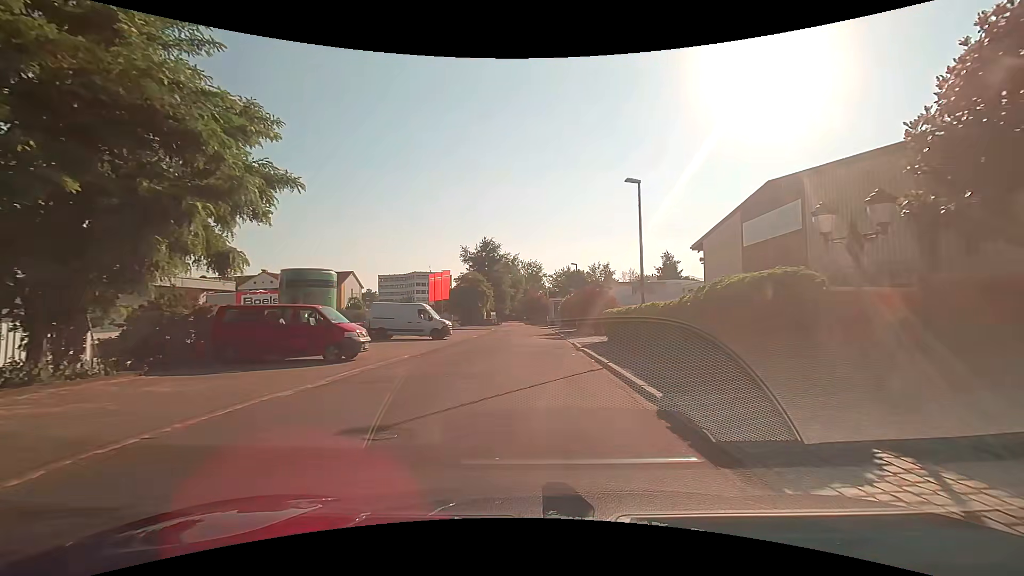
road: unclassified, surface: asphalt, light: Day
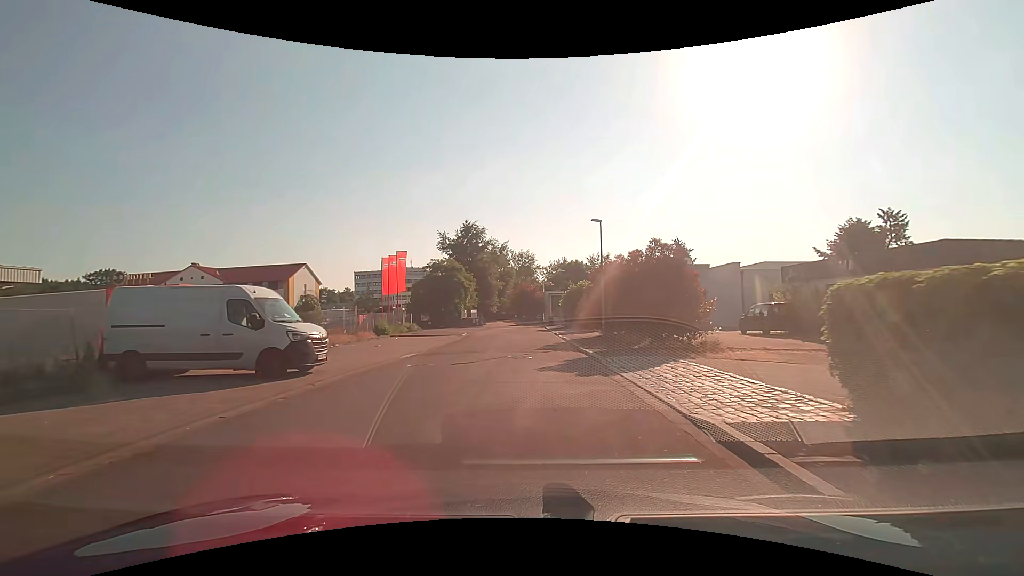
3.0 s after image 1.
(+0.4, +20.5) m; +2°
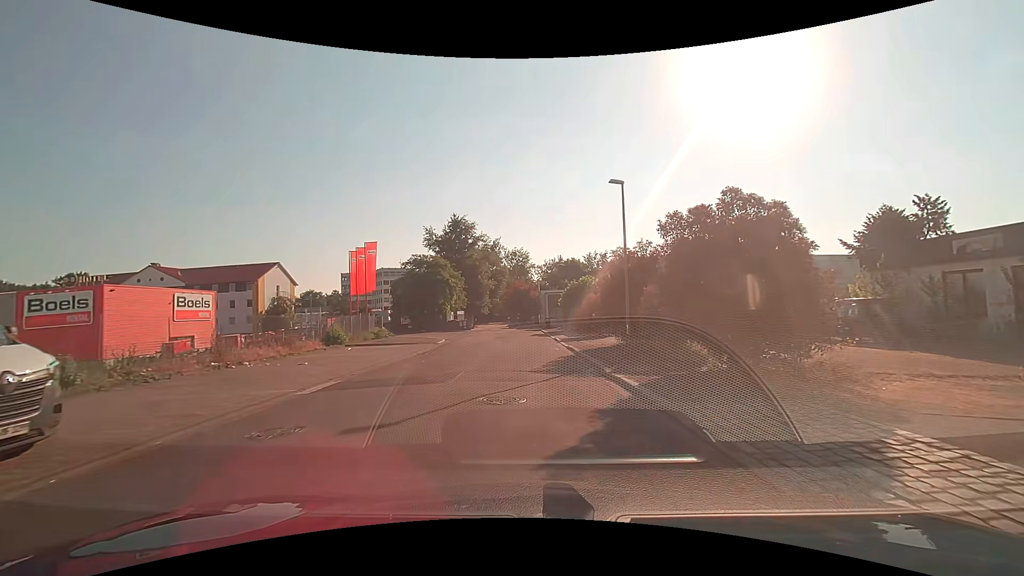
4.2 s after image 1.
(-0.1, +8.1) m; 0°
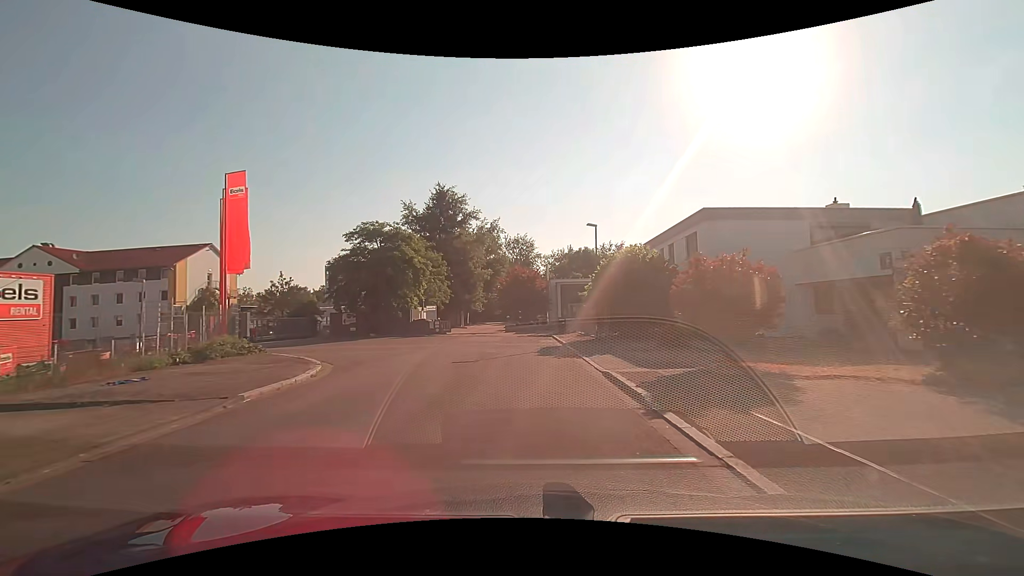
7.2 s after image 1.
(0.0, +20.5) m; 0°
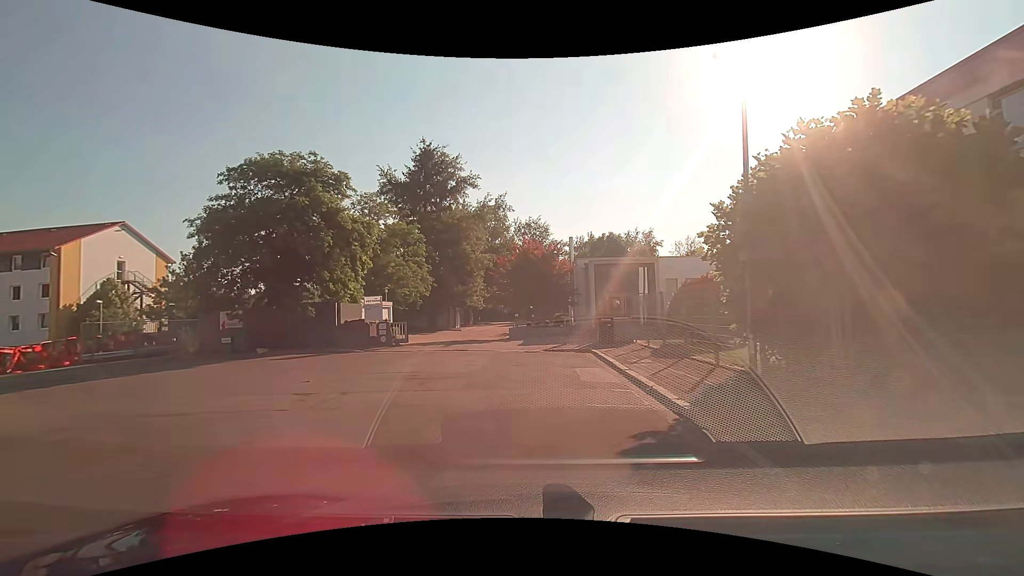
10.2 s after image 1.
(-0.2, +17.7) m; -2°
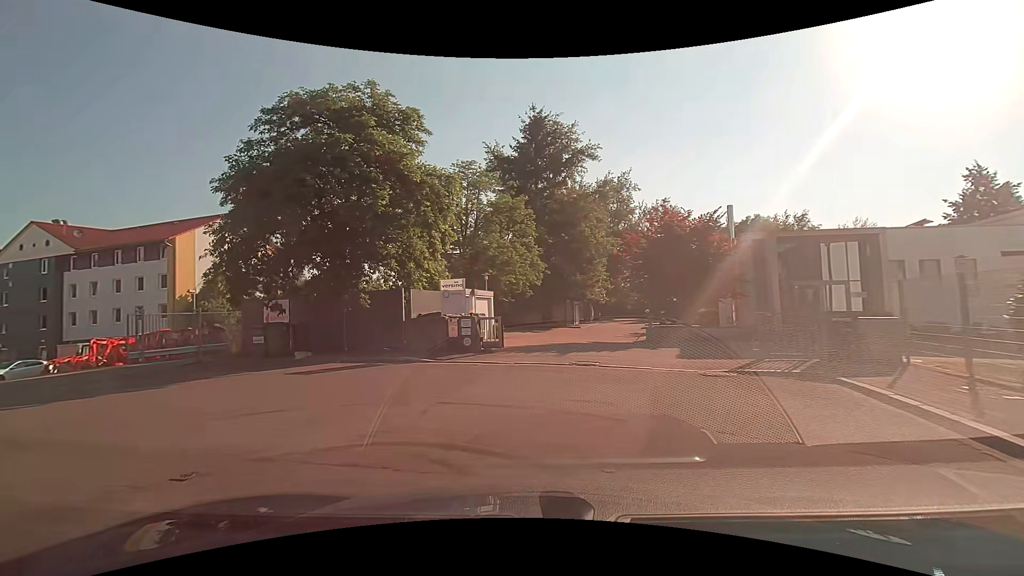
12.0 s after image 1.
(-0.7, +8.0) m; -13°
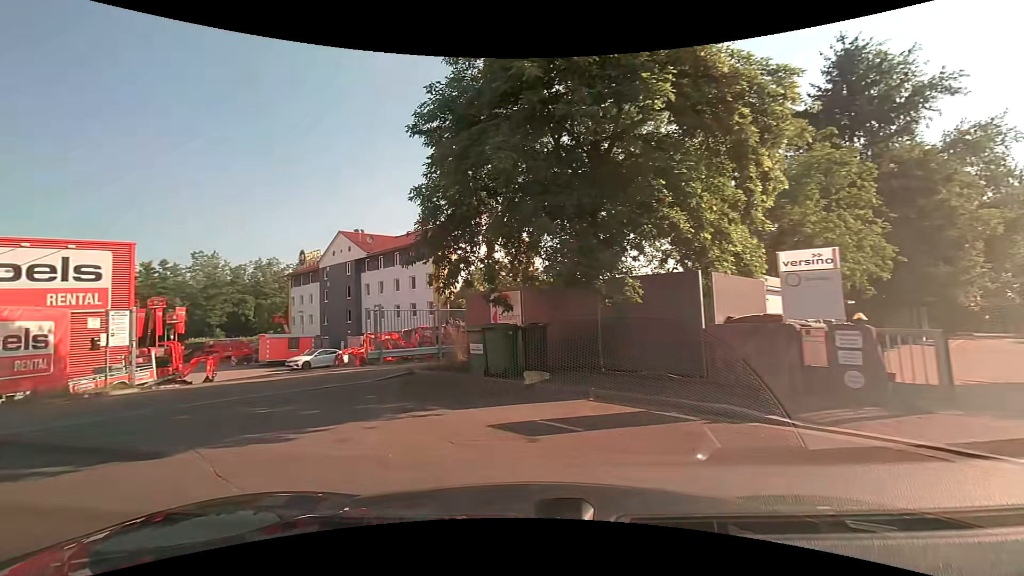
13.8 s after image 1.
(-1.7, +6.8) m; -29°
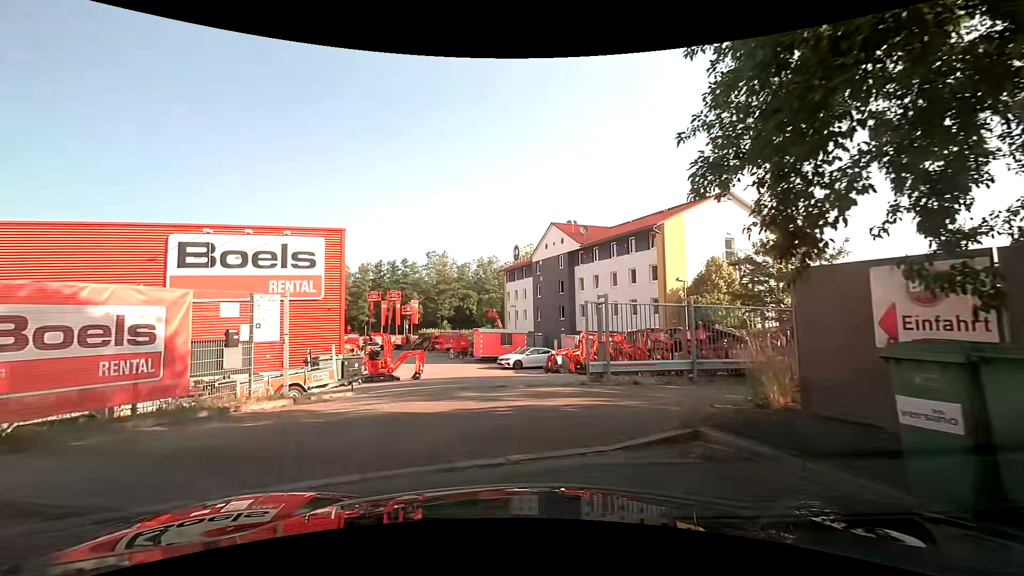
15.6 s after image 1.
(-1.5, +6.1) m; -26°
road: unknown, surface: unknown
